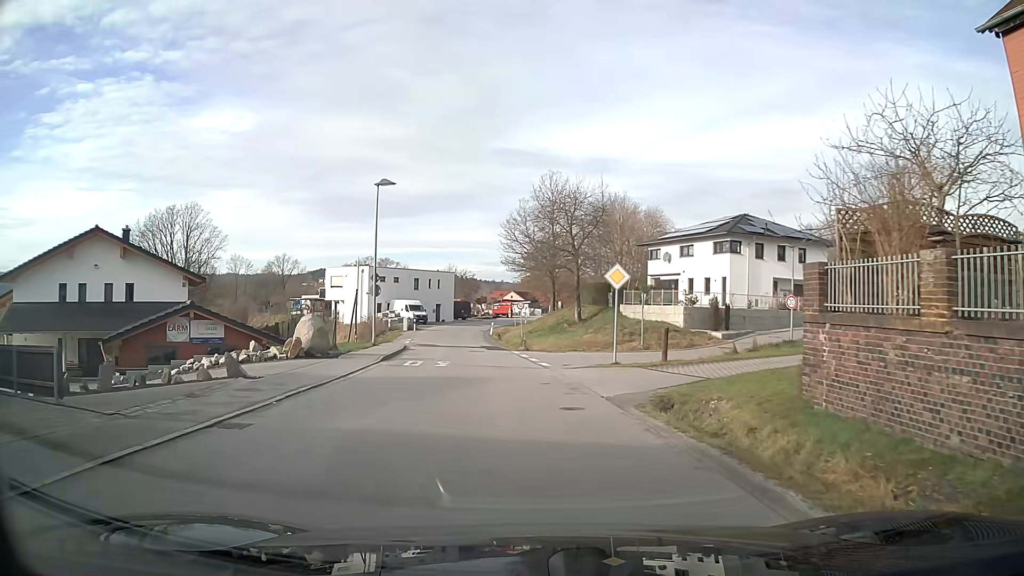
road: unclassified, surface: asphalt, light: Day
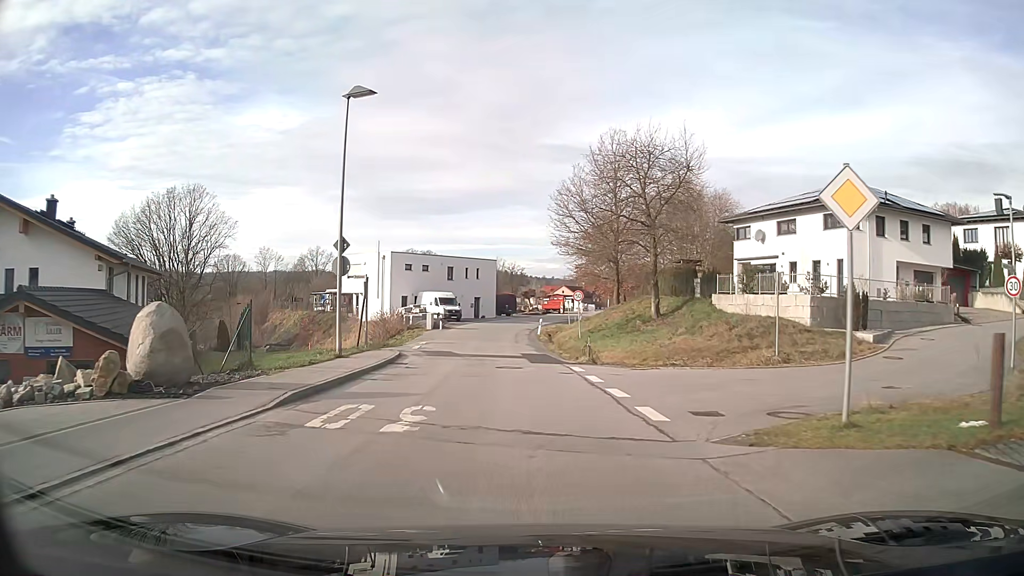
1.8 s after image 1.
(-0.5, +13.2) m; -4°
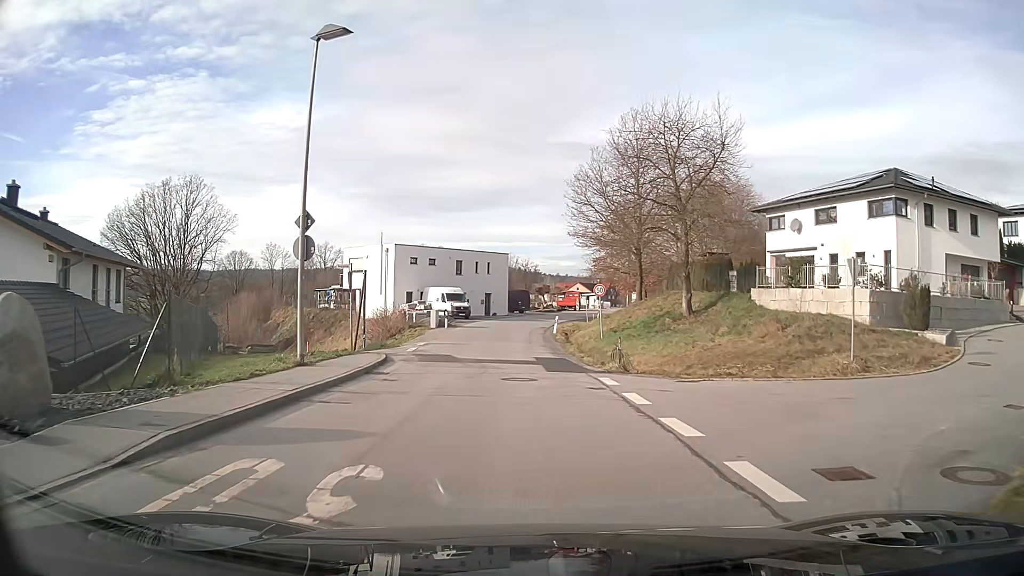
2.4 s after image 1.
(0.0, +4.5) m; 0°
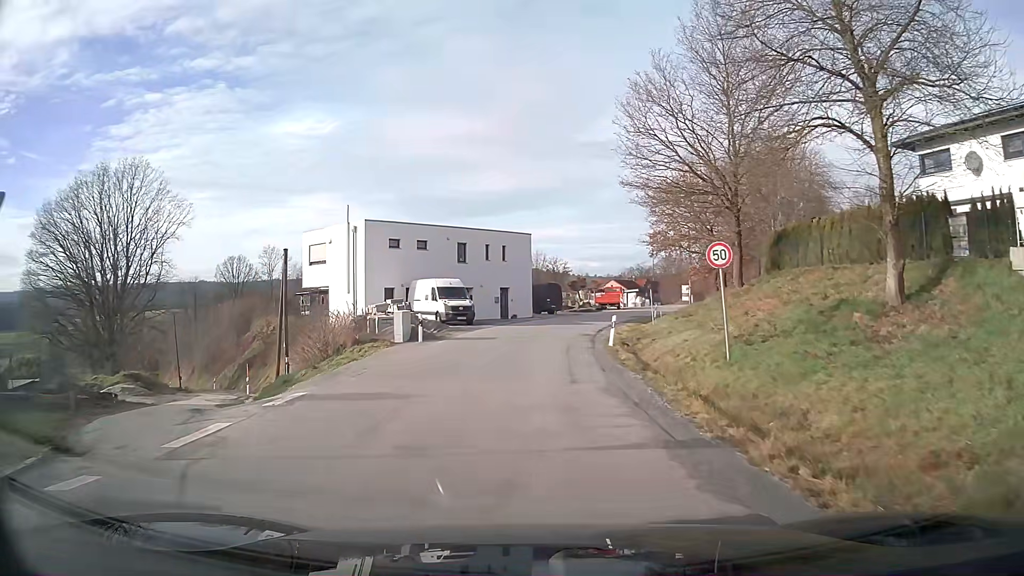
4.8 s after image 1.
(-0.4, +18.3) m; -3°
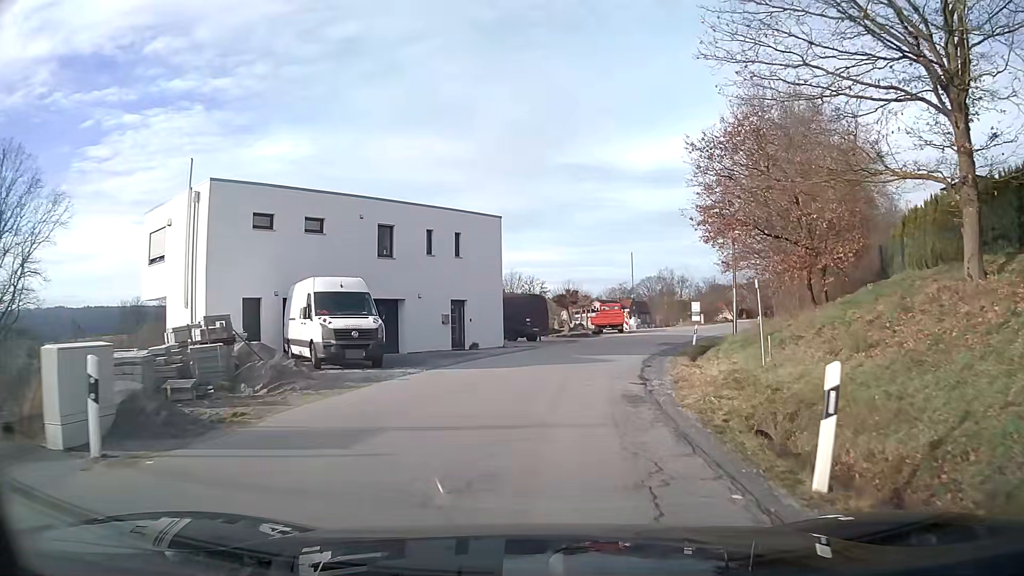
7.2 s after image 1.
(+0.2, +18.5) m; +3°
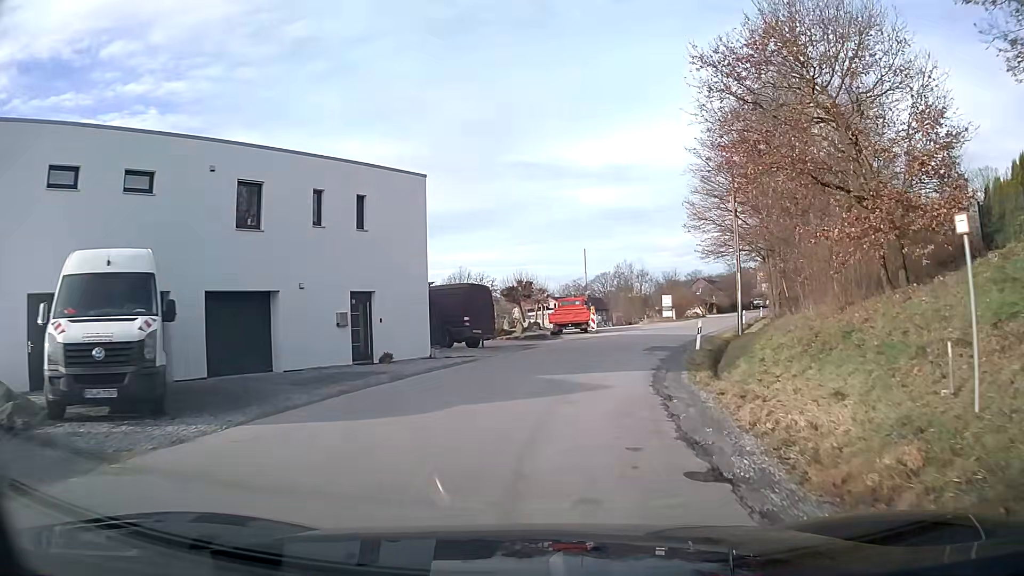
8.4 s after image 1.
(+0.3, +9.5) m; +4°
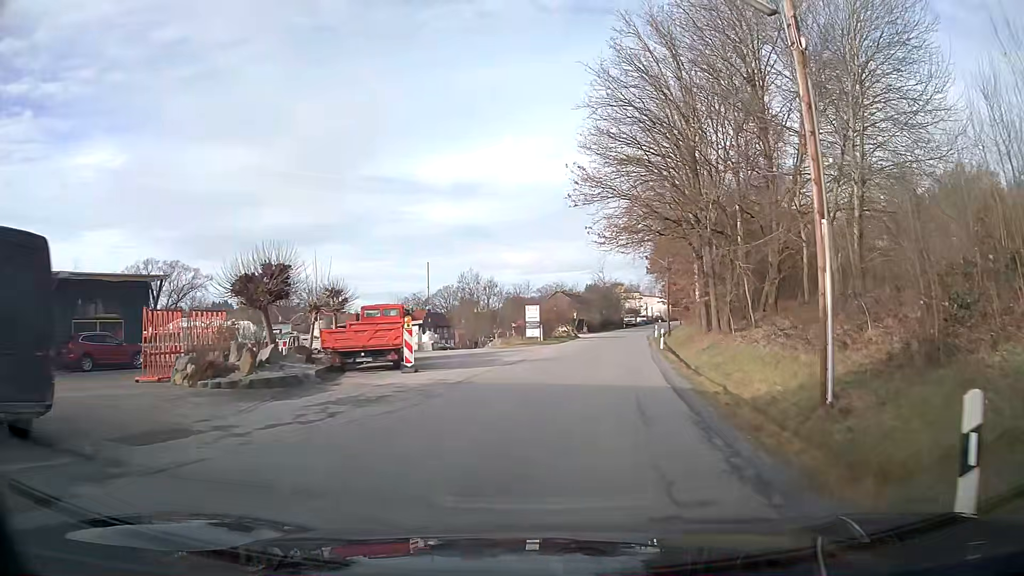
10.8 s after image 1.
(+2.3, +20.7) m; +13°
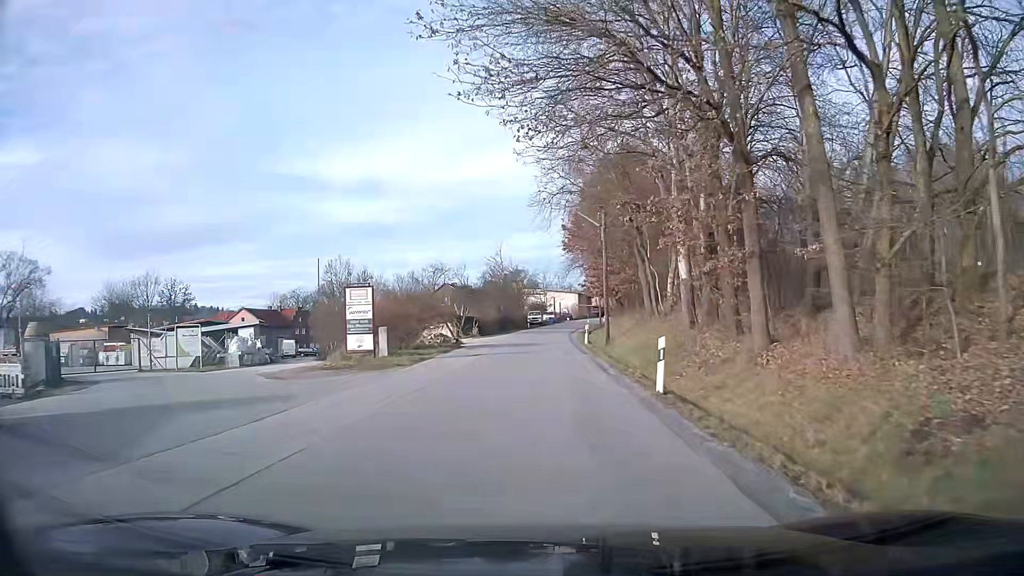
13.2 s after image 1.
(+1.9, +22.5) m; +7°
(0, +10) (0, +20) (+1, +30) (+1, +40) (+1, +50) (+2, +60) (+3, +70) (+5, +80) (+6, +90) (+8, +100) m
